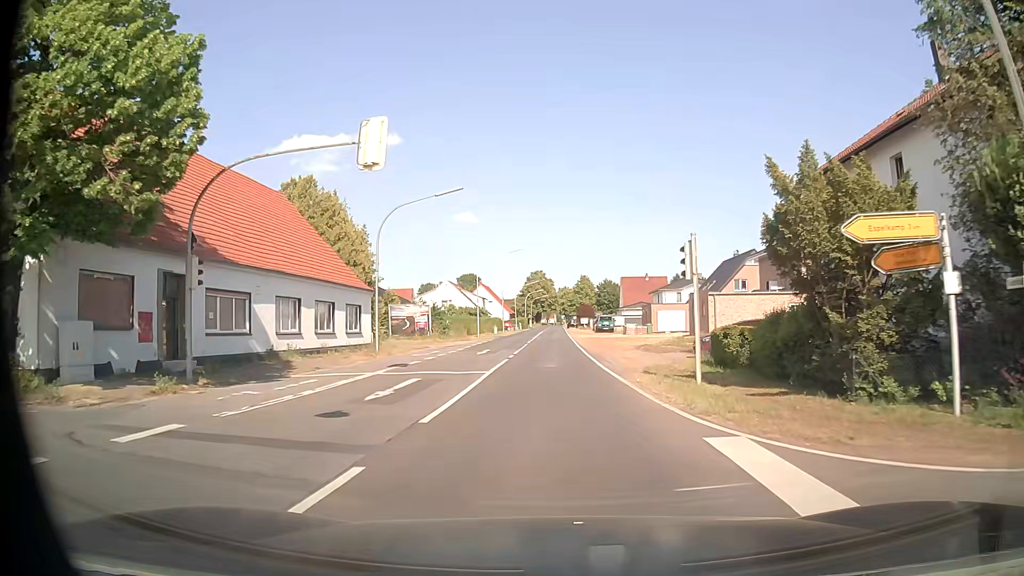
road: secondary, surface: asphalt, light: Day
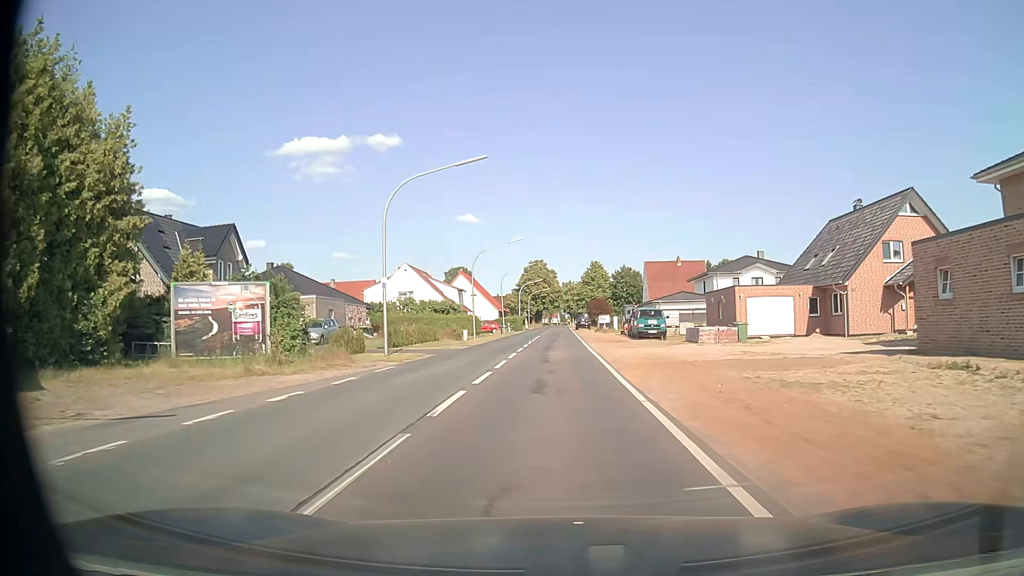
(-0.4, +34.1) m; -1°
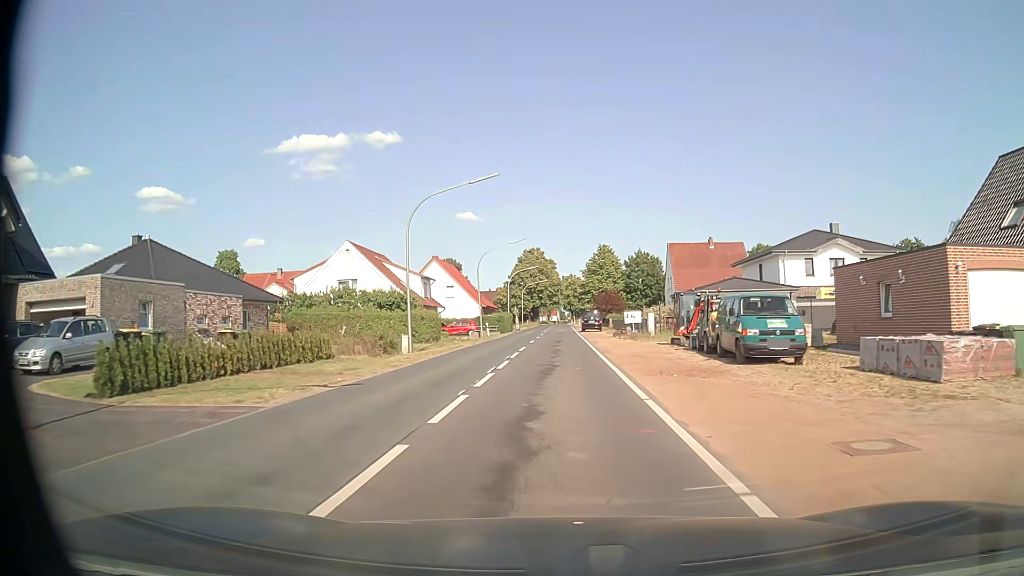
(+0.1, +23.3) m; 0°
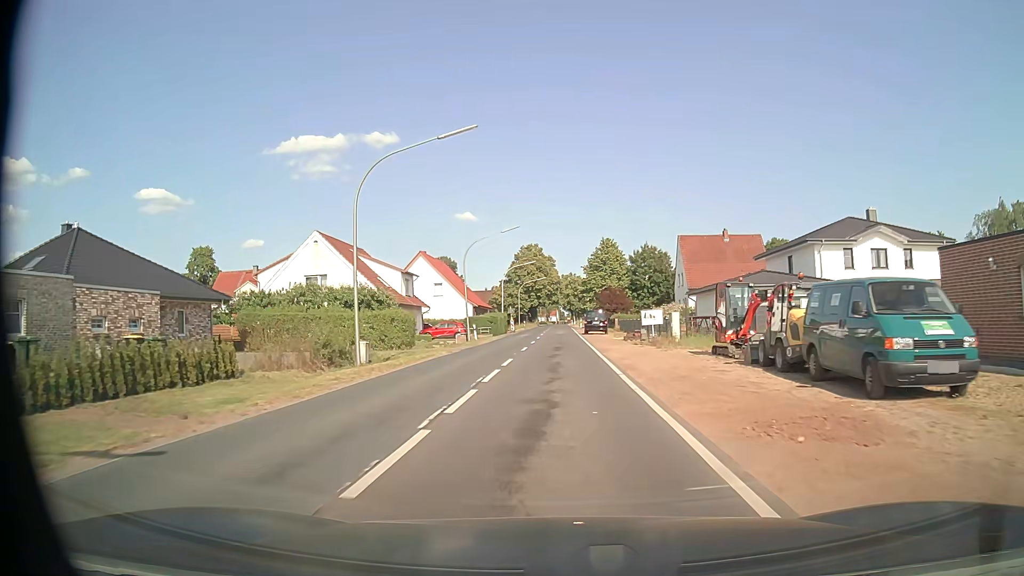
(0.0, +8.0) m; 0°
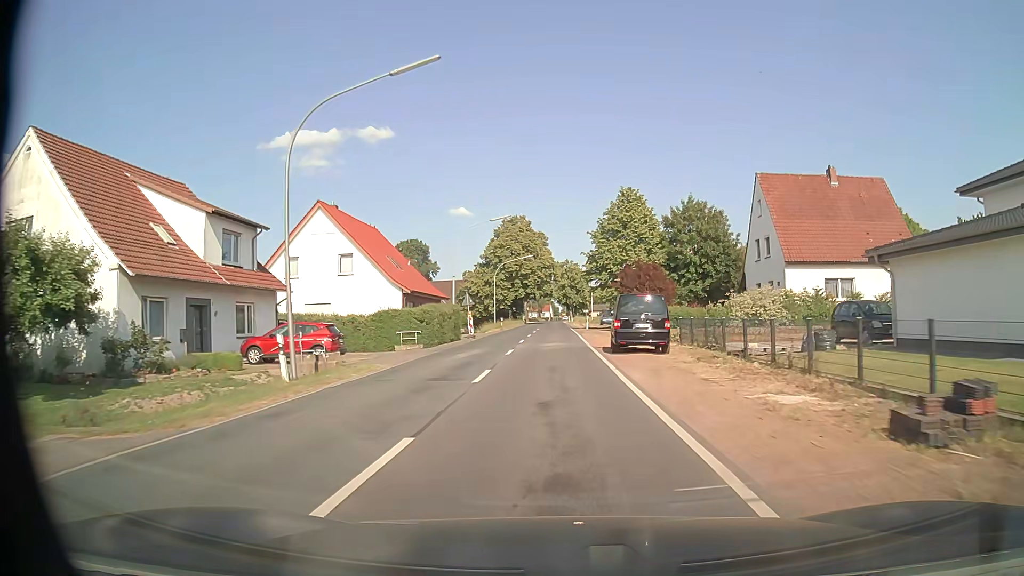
(+0.2, +32.3) m; +1°
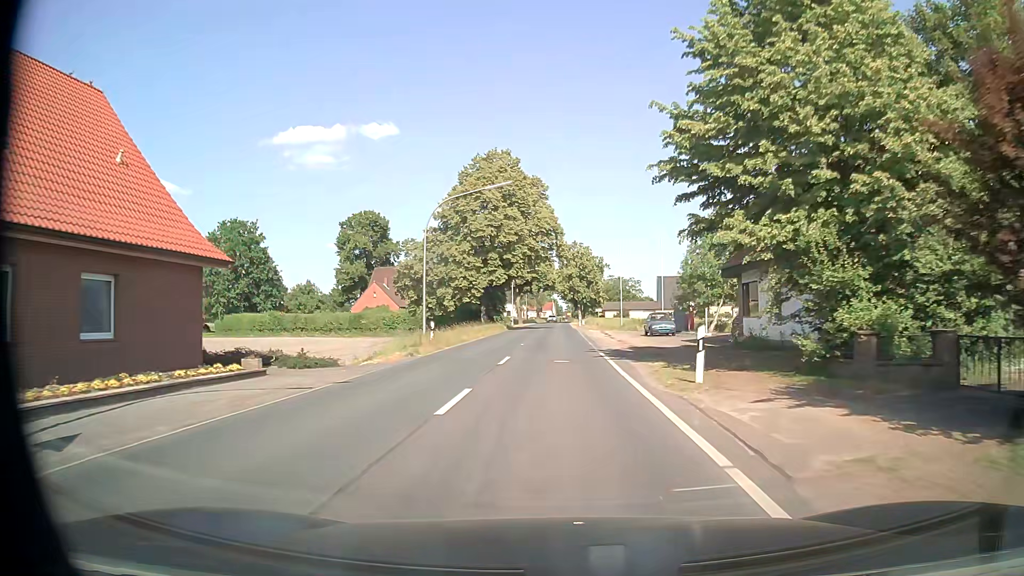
(-0.1, +40.4) m; 0°
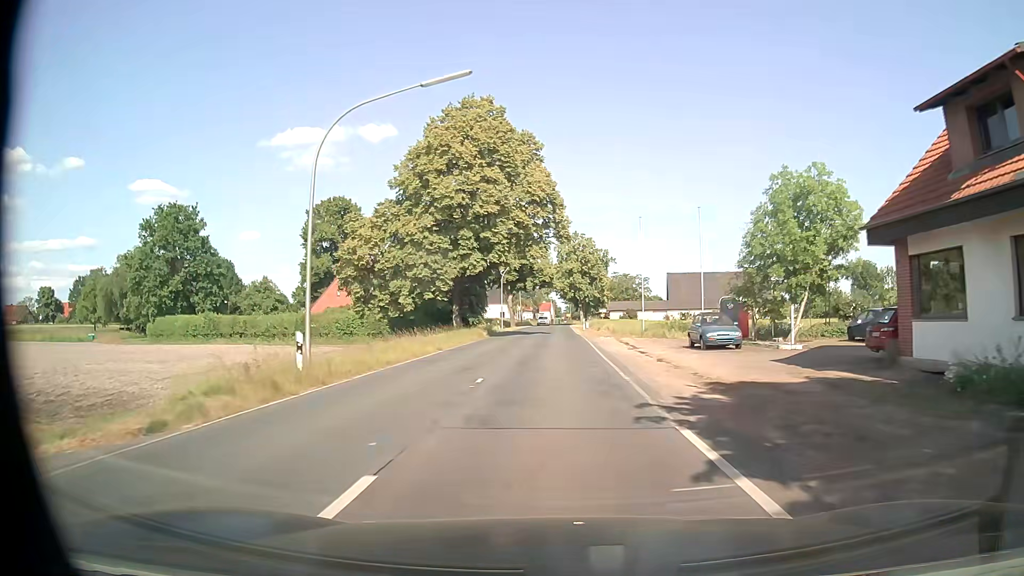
(0.0, +15.5) m; 0°
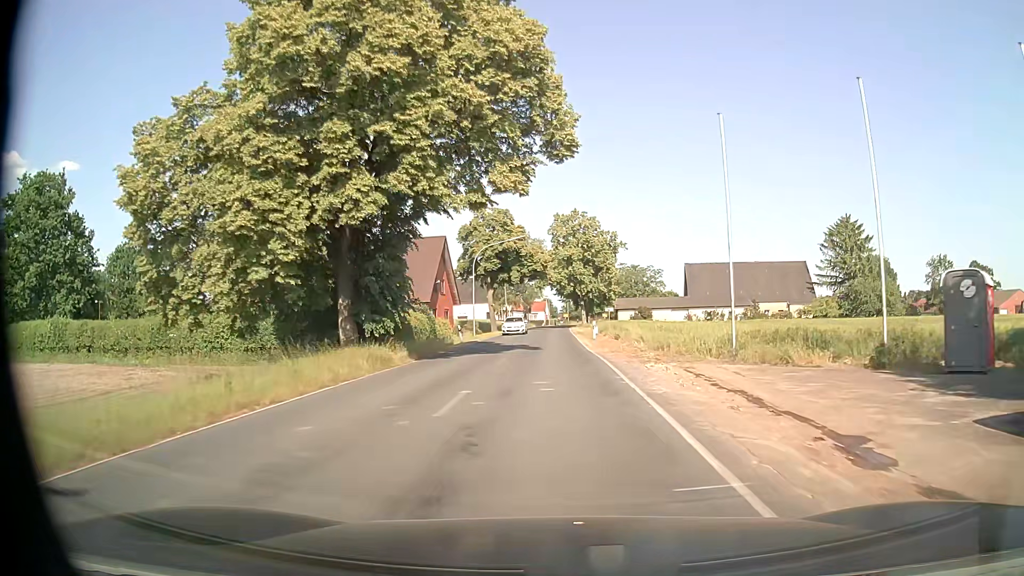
(+0.2, +22.8) m; +1°
(0, +10) (0, +20) (0, +30) (0, +40) (0, +50) (0, +60) (0, +70) (0, +80) (0, +90) (0, +100) m
